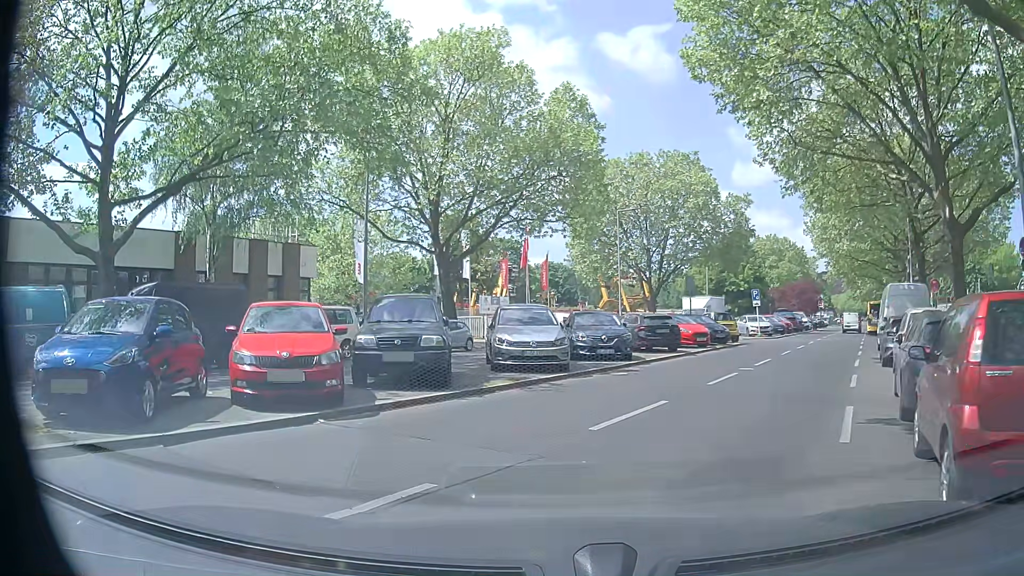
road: tertiary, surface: asphalt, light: Day
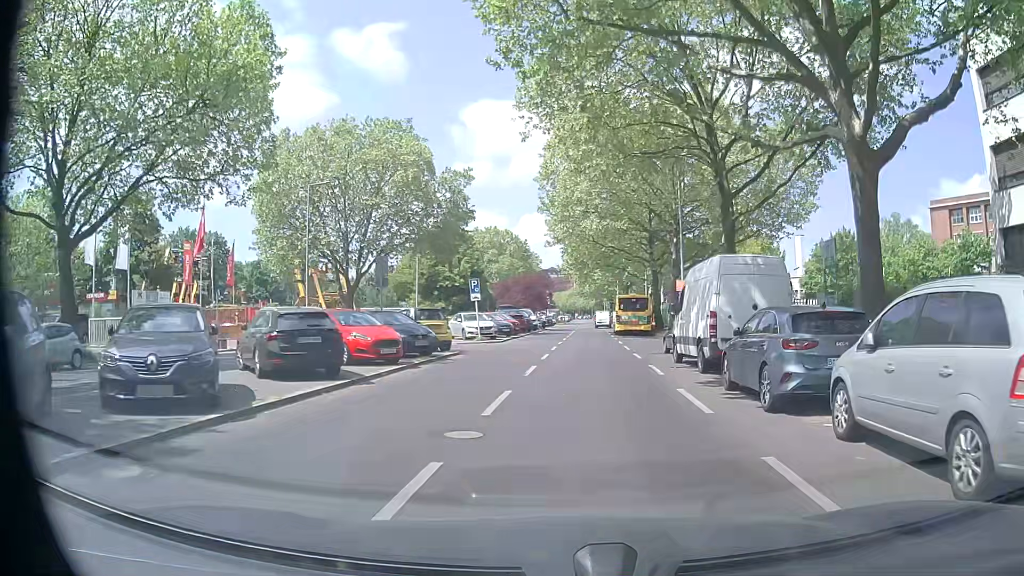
(+2.2, +11.0) m; +25°
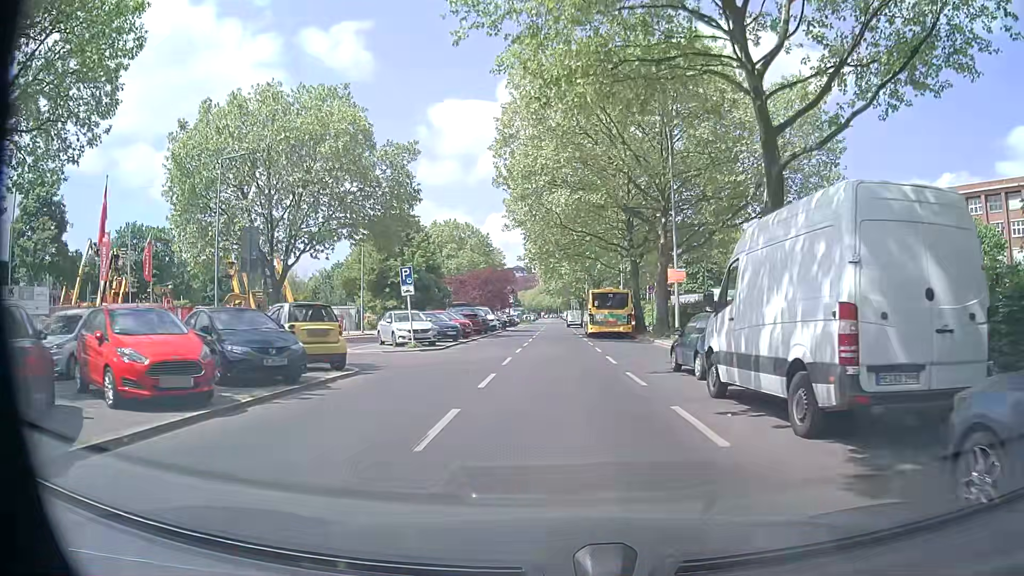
(+0.2, +8.7) m; +2°
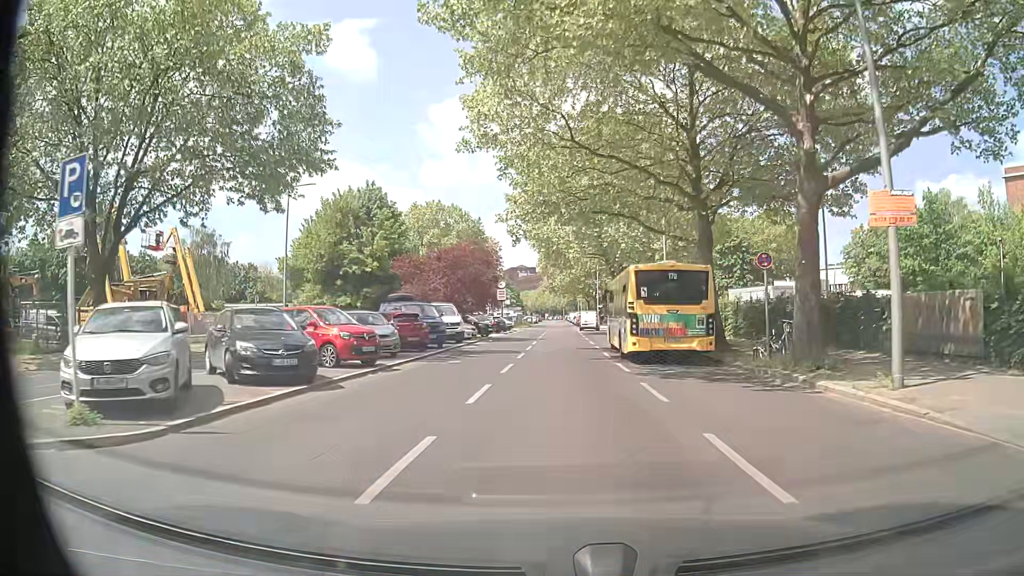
(-0.1, +20.3) m; -1°
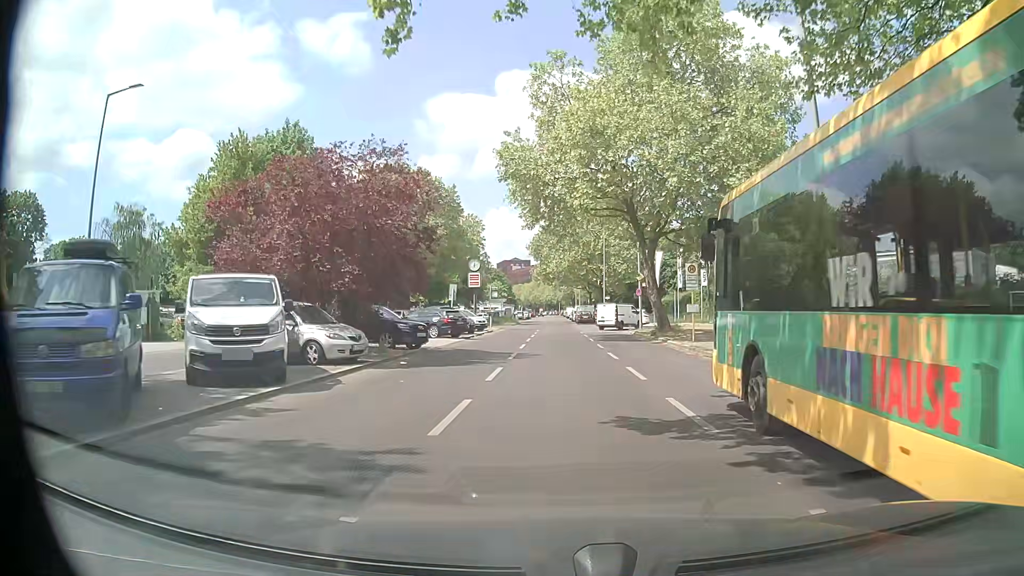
(+0.1, +21.3) m; +1°
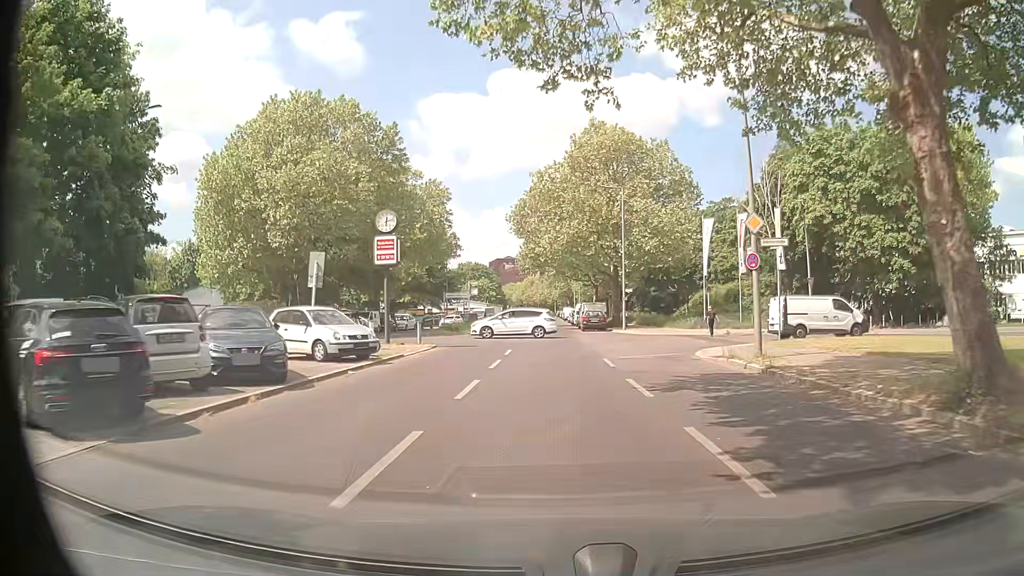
(-0.2, +26.8) m; -1°
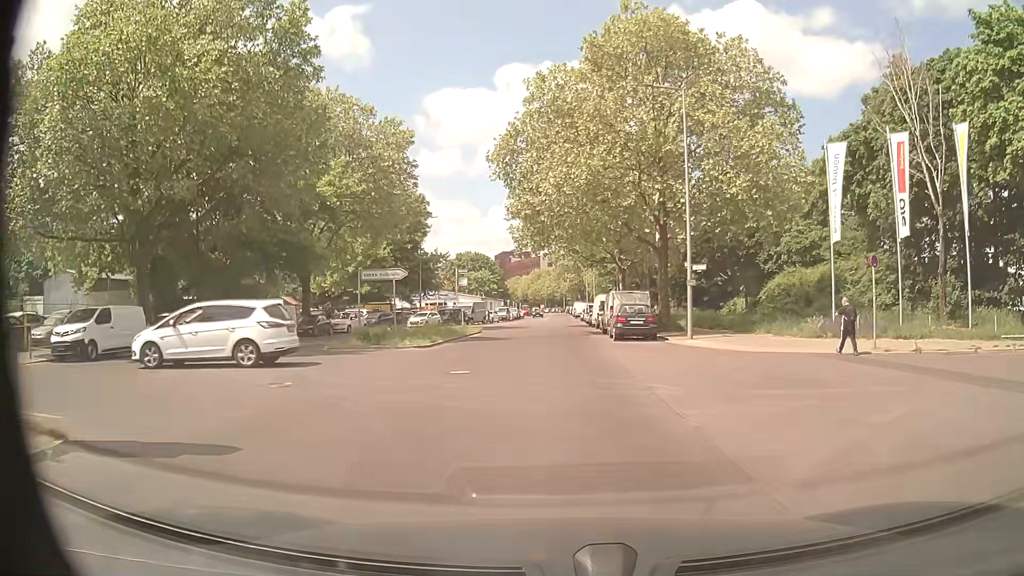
(0.0, +22.1) m; 0°
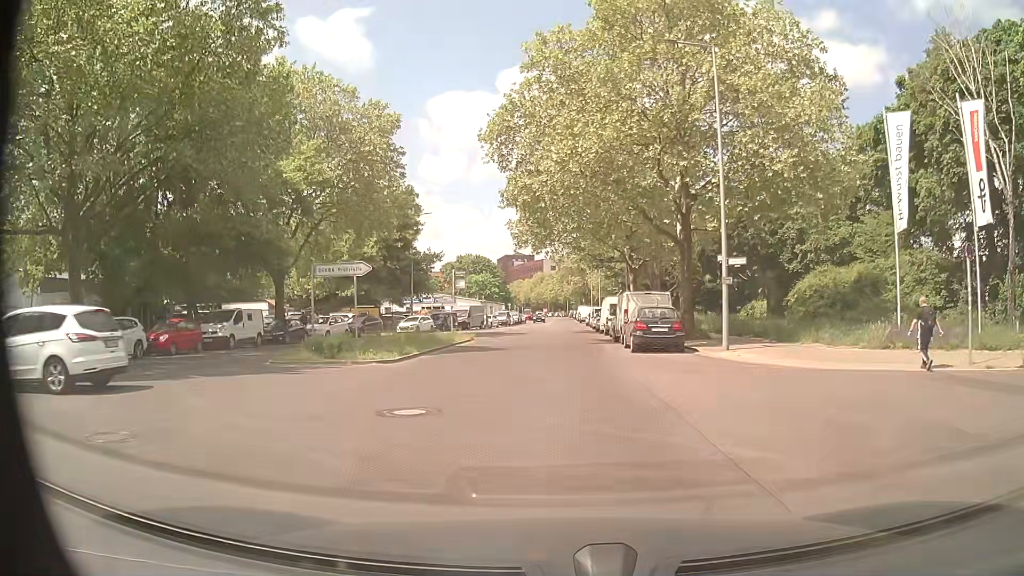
(0.0, +5.4) m; -1°
(0, +10) (0, +20) (0, +30) (0, +40) (0, +50) (0, +60) (0, +70) (+1, +80) (+1, +90) (+1, +100) m
